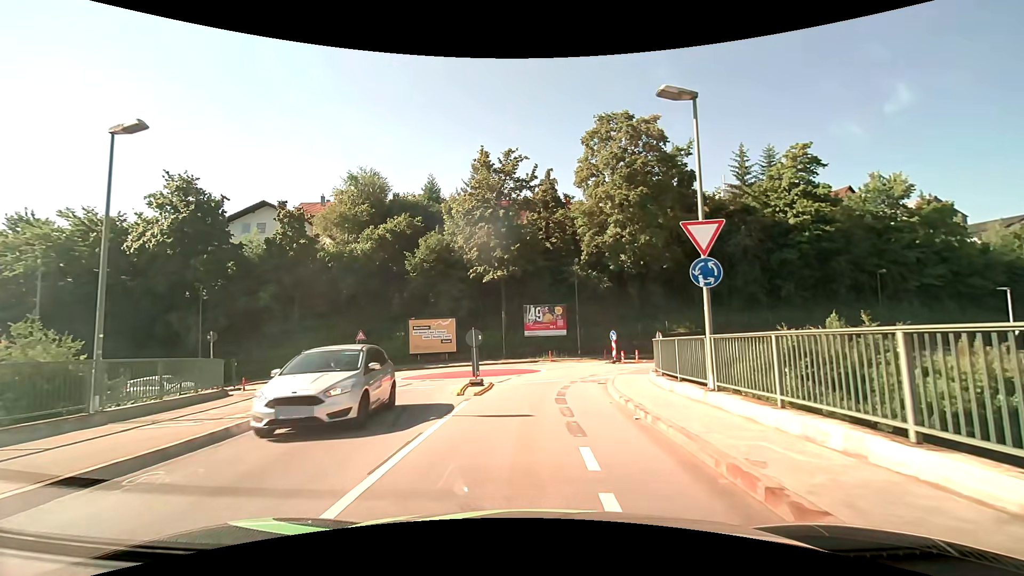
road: unclassified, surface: asphalt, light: Day
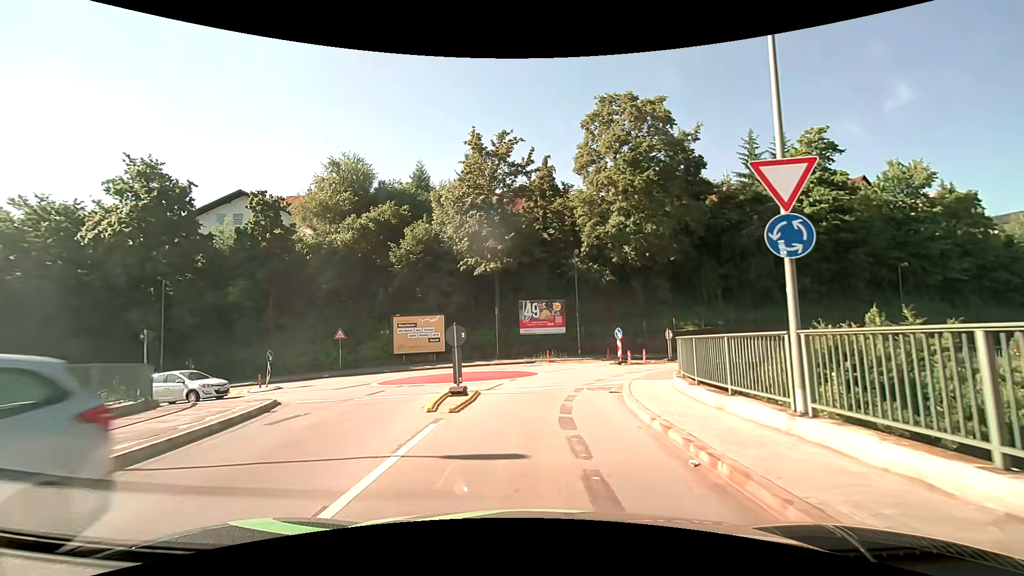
(0.0, +3.3) m; +1°
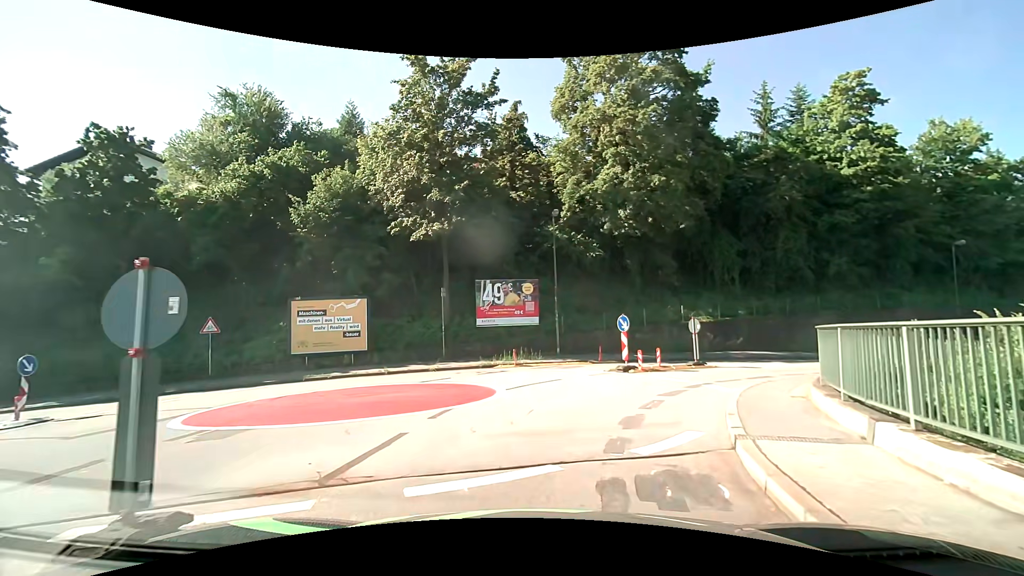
(+0.2, +10.4) m; +4°
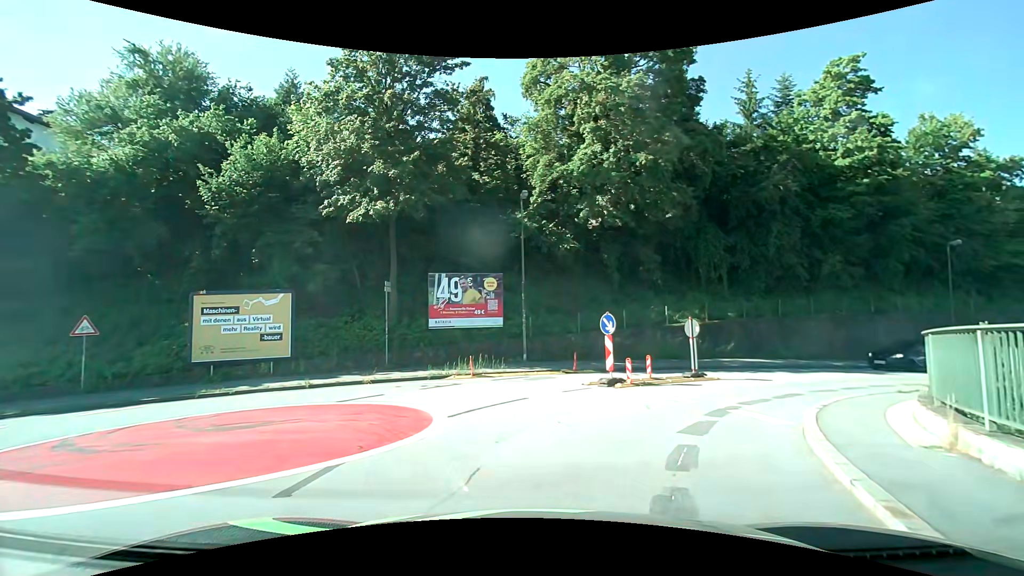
(0.0, +4.2) m; +2°
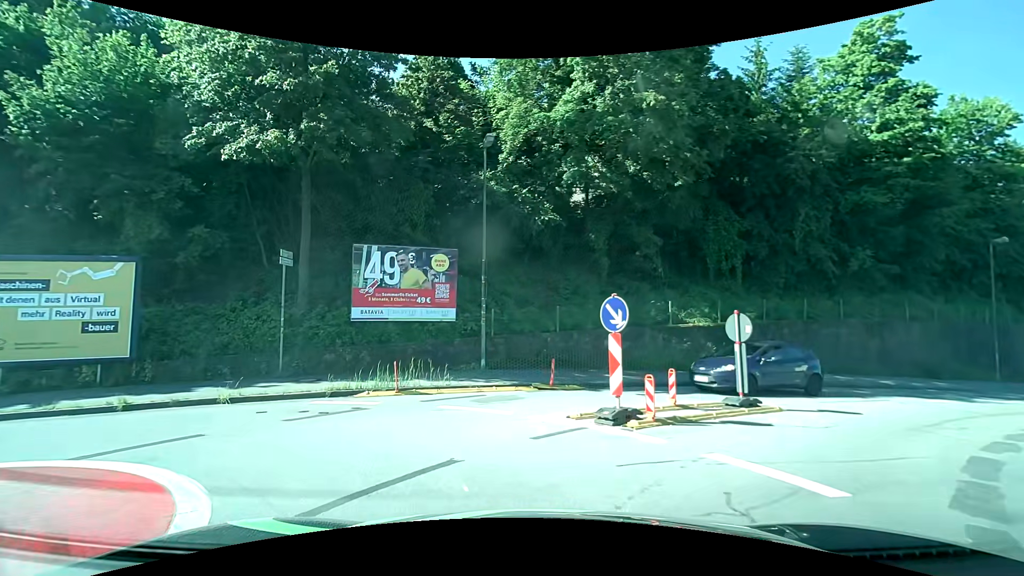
(+0.3, +6.3) m; +4°
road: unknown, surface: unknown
